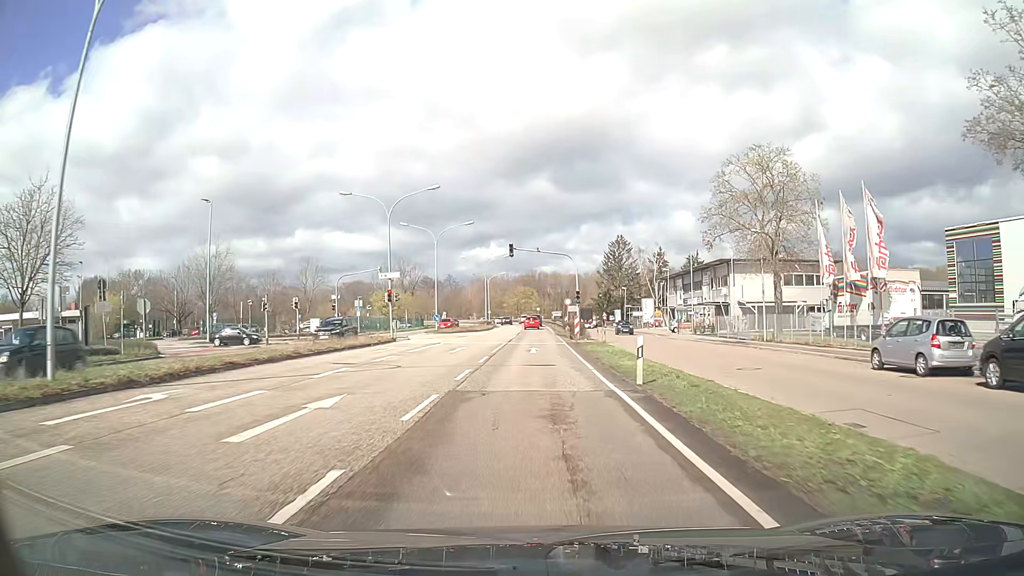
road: primary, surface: asphalt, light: Day
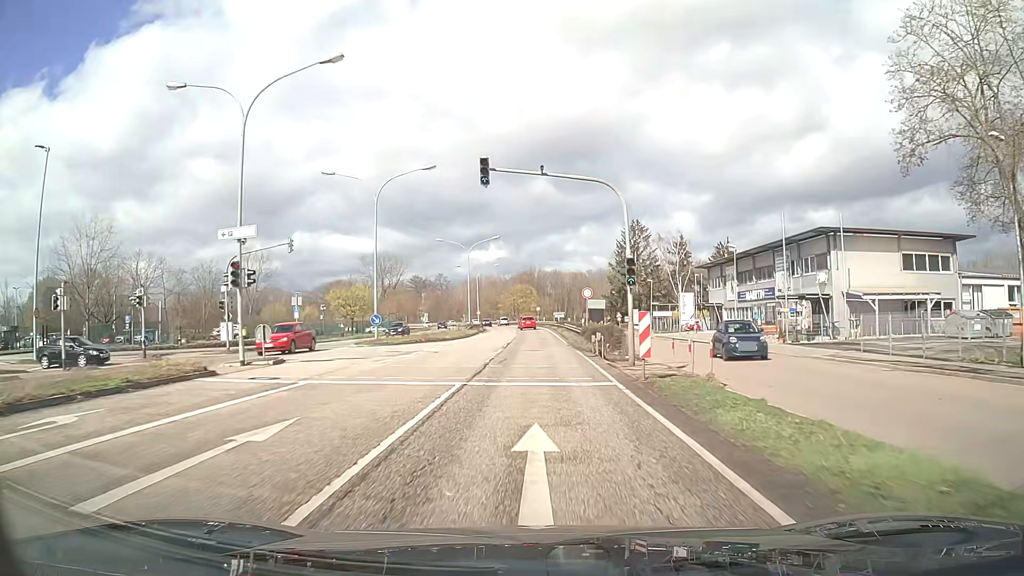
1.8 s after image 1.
(+0.1, +23.1) m; 0°
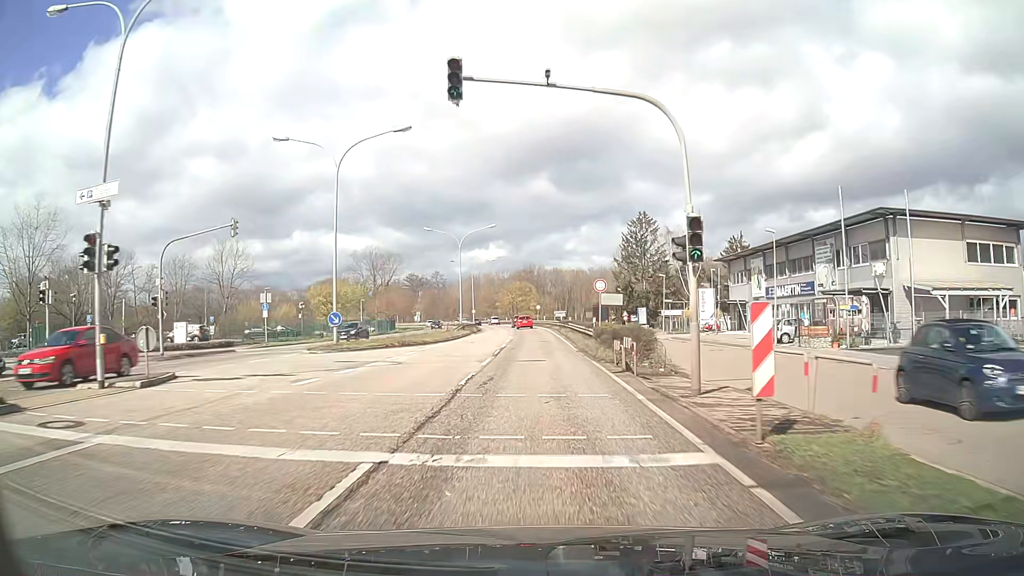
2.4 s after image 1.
(0.0, +7.8) m; 0°
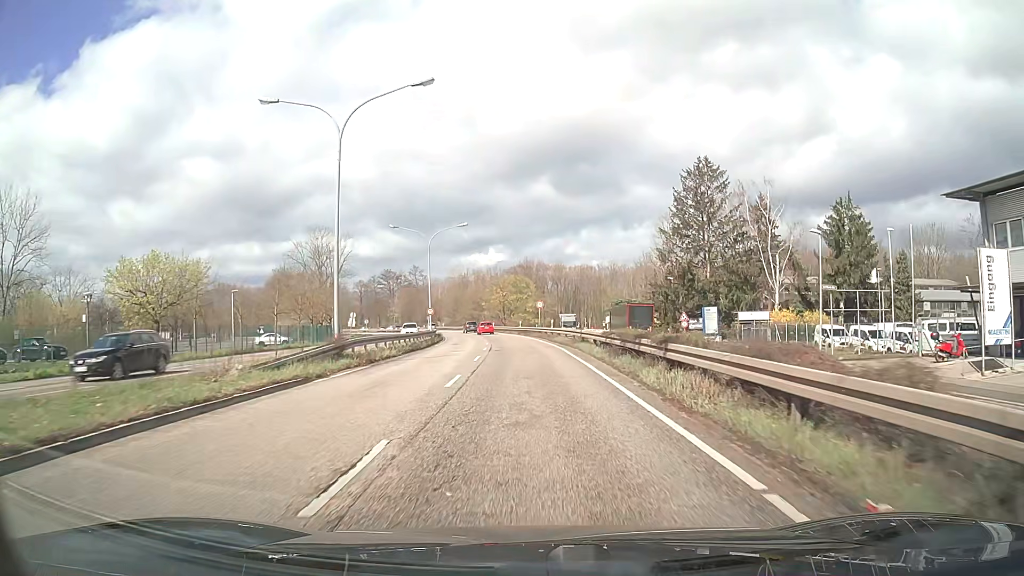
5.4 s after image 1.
(+0.2, +39.4) m; 0°
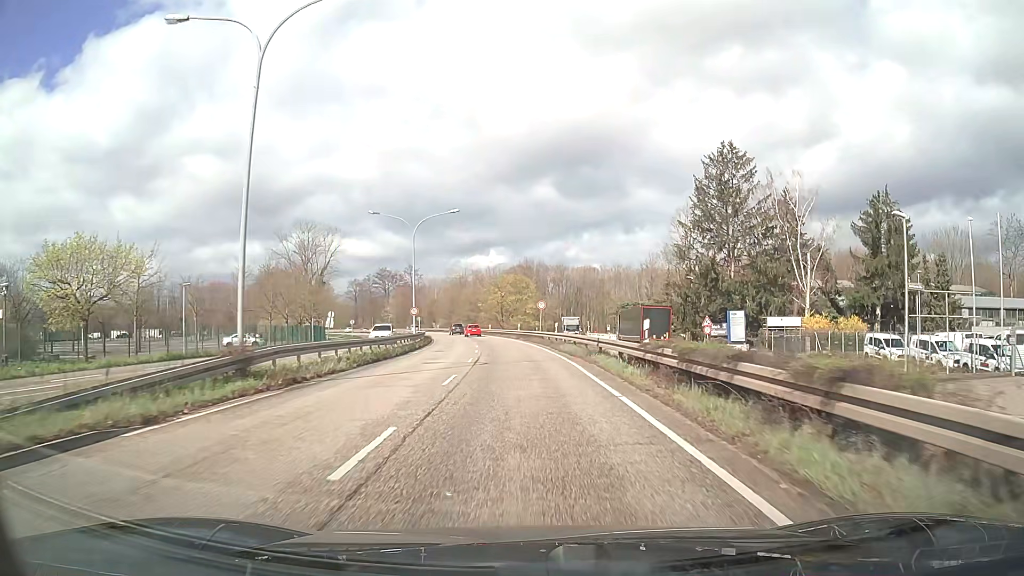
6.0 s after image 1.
(0.0, +7.9) m; 0°
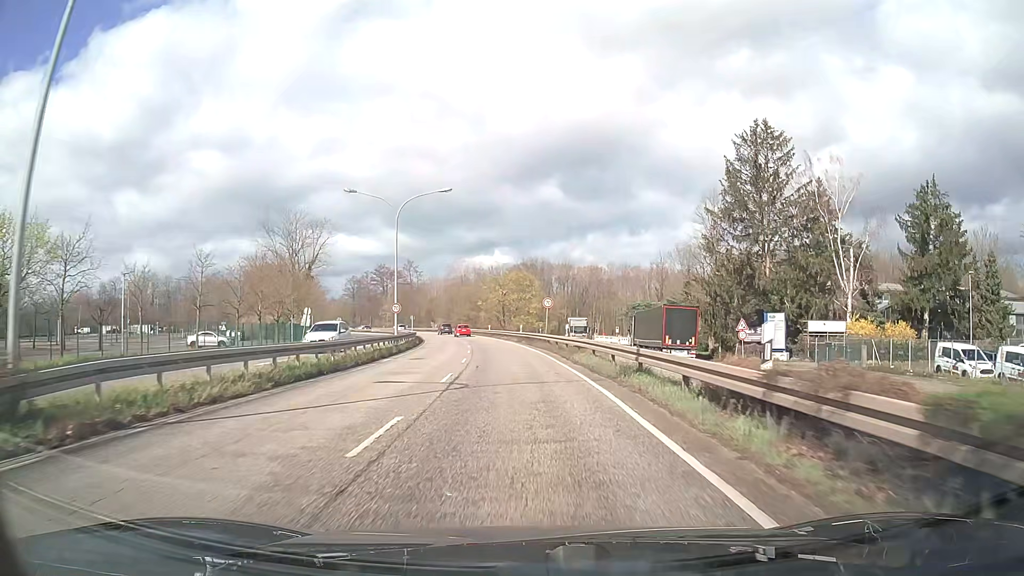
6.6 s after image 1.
(0.0, +7.9) m; -1°
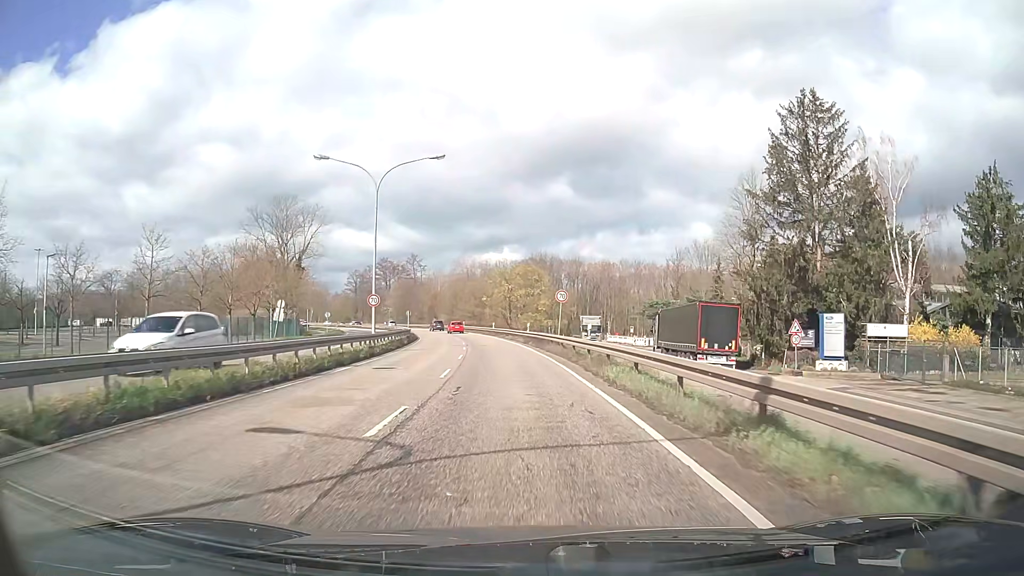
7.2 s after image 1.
(0.0, +7.9) m; 0°
